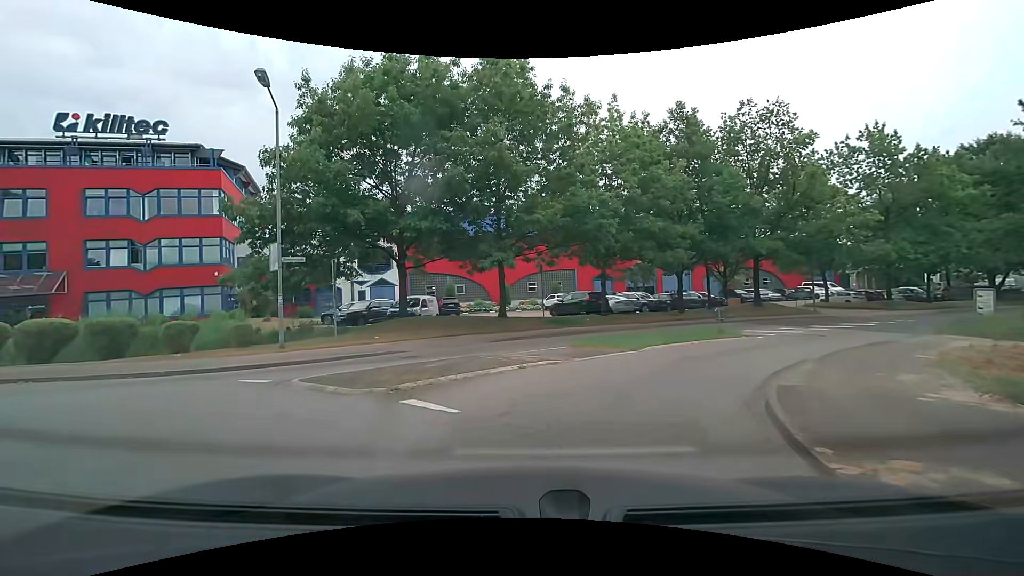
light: Day
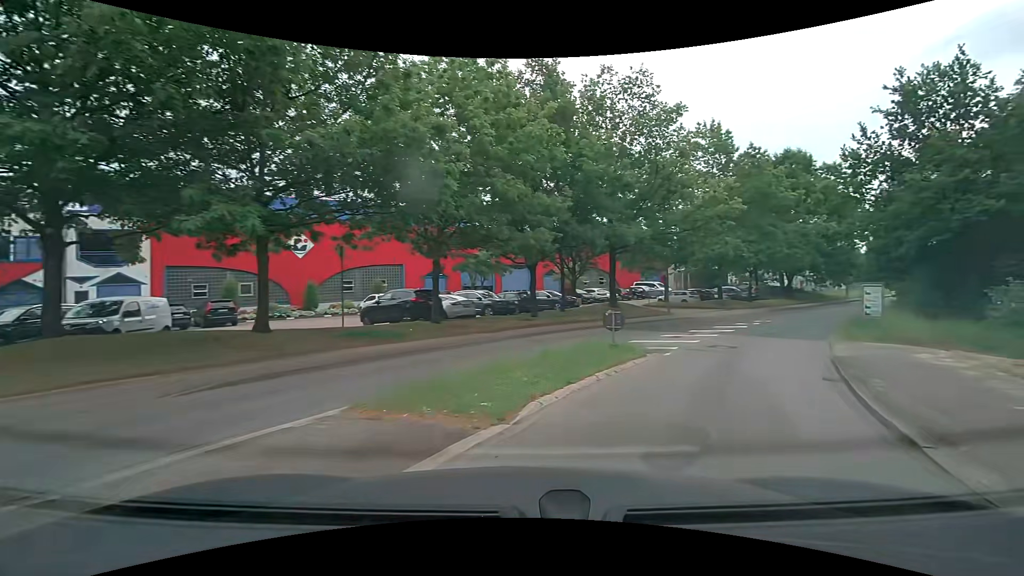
(+0.9, +9.0) m; +19°
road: tertiary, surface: asphalt
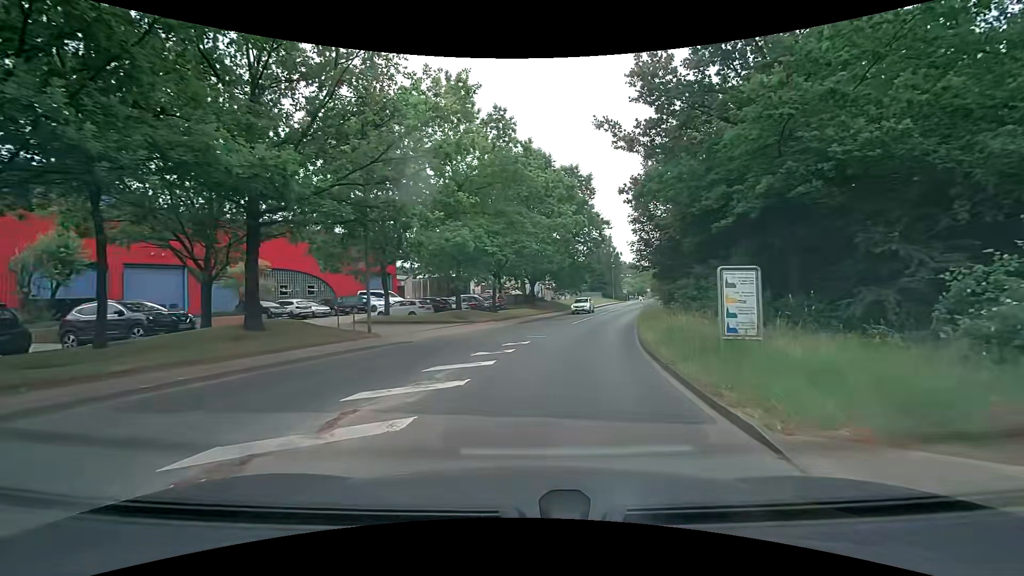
(+5.0, +14.1) m; +28°
(0, +10) (+2, +20) (+4, +30) (+7, +39) (+9, +49) (+12, +59) (+15, +68) (+18, +78) (+21, +87) (+25, +97) m
